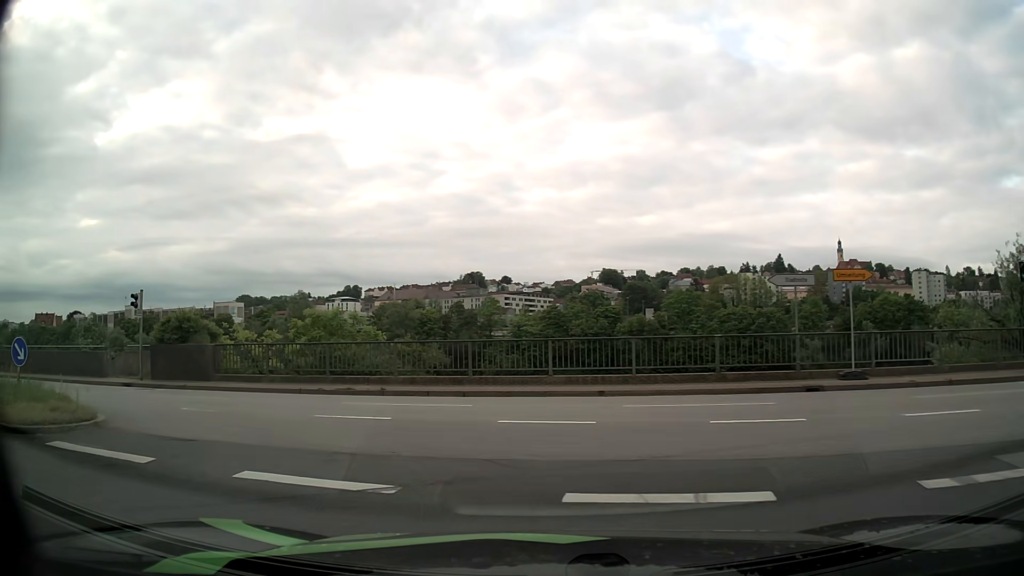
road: tertiary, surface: asphalt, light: Day
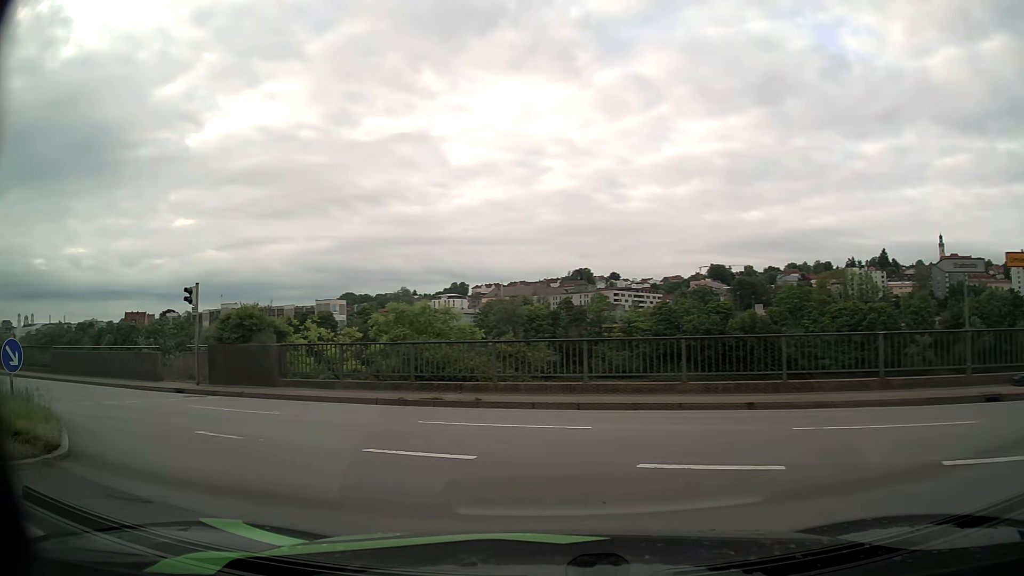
(-0.2, +3.5) m; -8°
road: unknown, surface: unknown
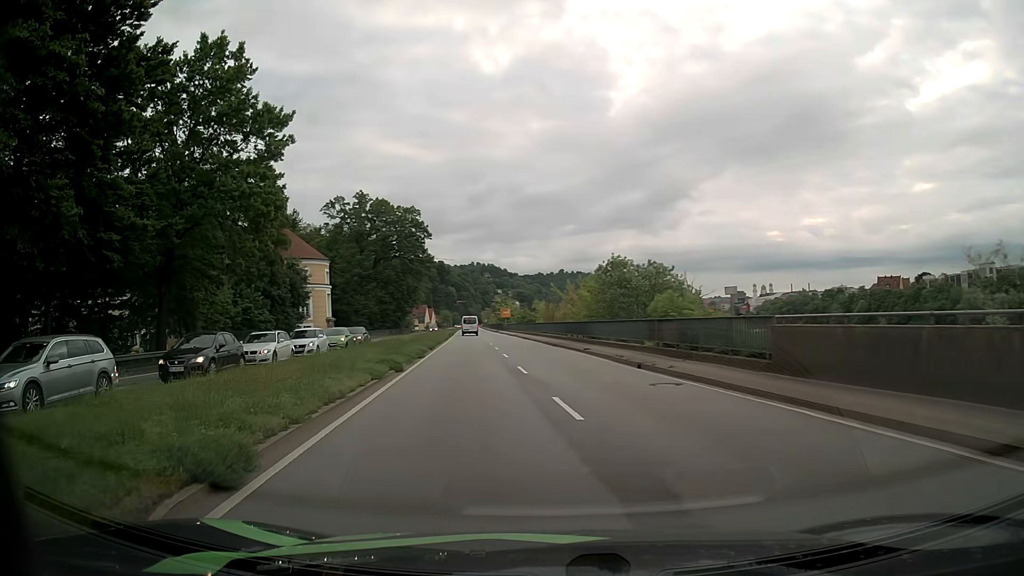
(-10.4, +13.8) m; -67°
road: primary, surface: asphalt
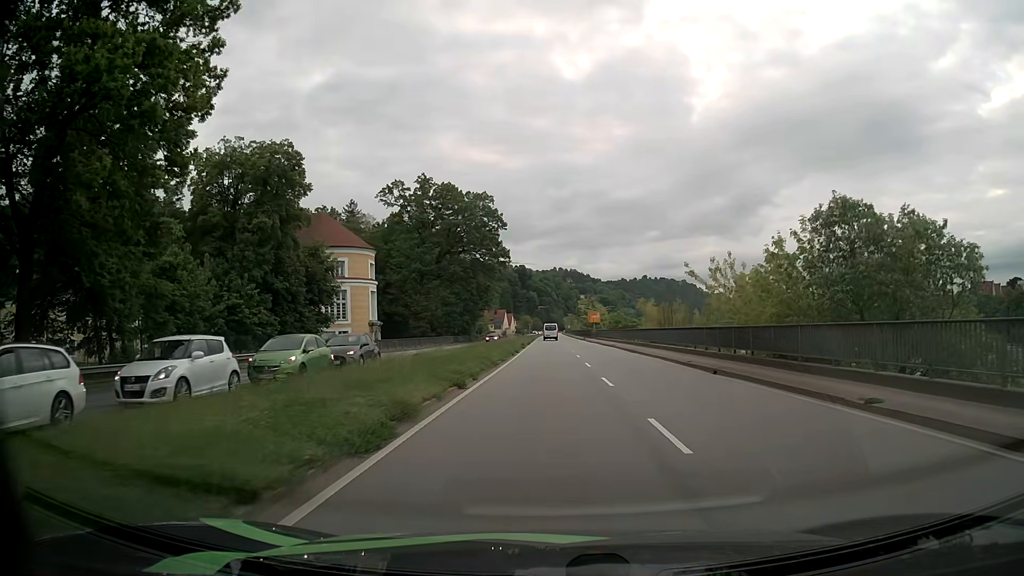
(-2.2, +20.4) m; -7°
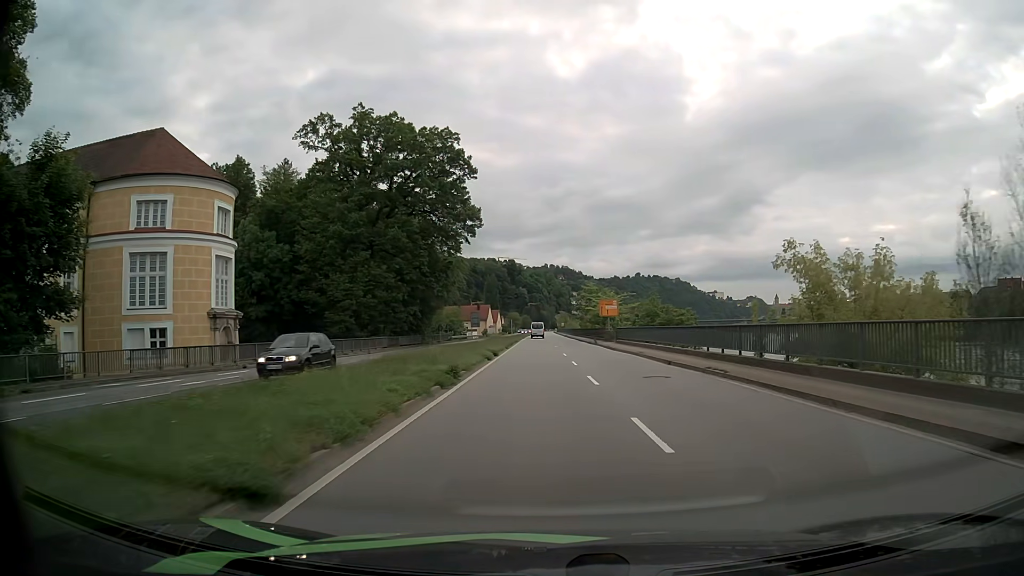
(0.0, +36.7) m; 0°
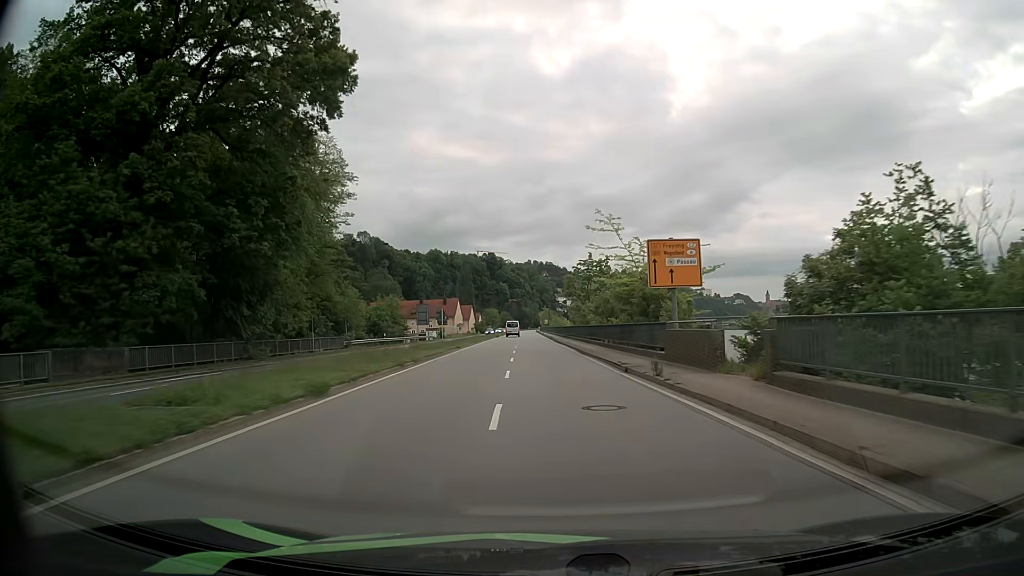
(+1.4, +43.6) m; +2°
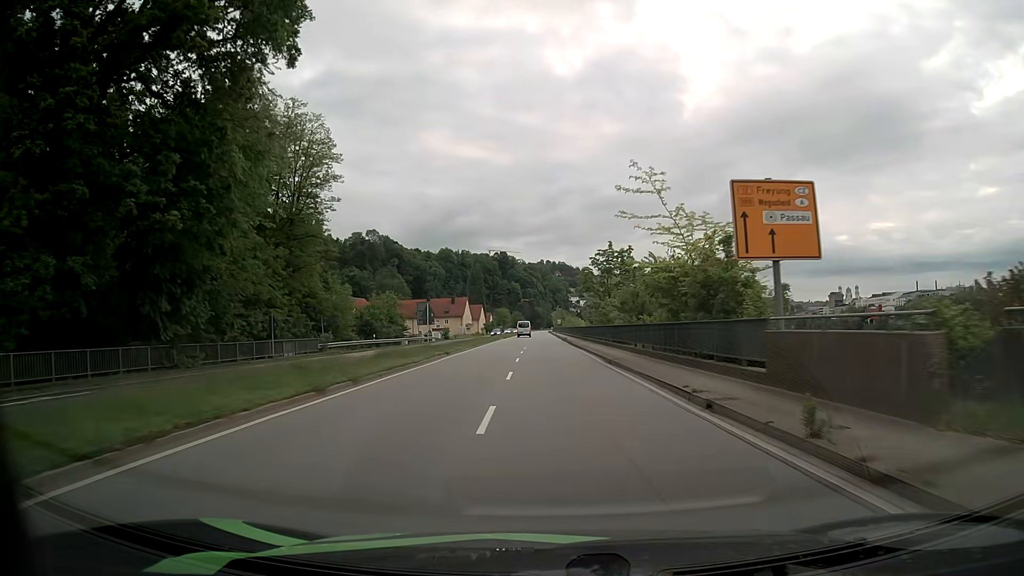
(-0.1, +9.5) m; -1°
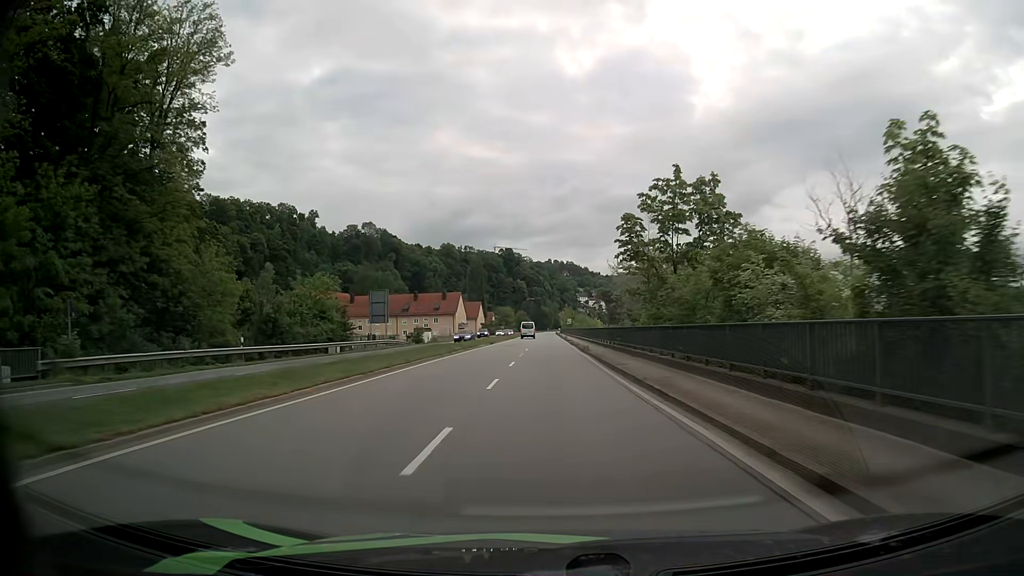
(-0.2, +29.6) m; -1°
(0, +10) (0, +20) (0, +30) (0, +40) (0, +50) (0, +60) (0, +70) (0, +80) (0, +90) (0, +100) m
